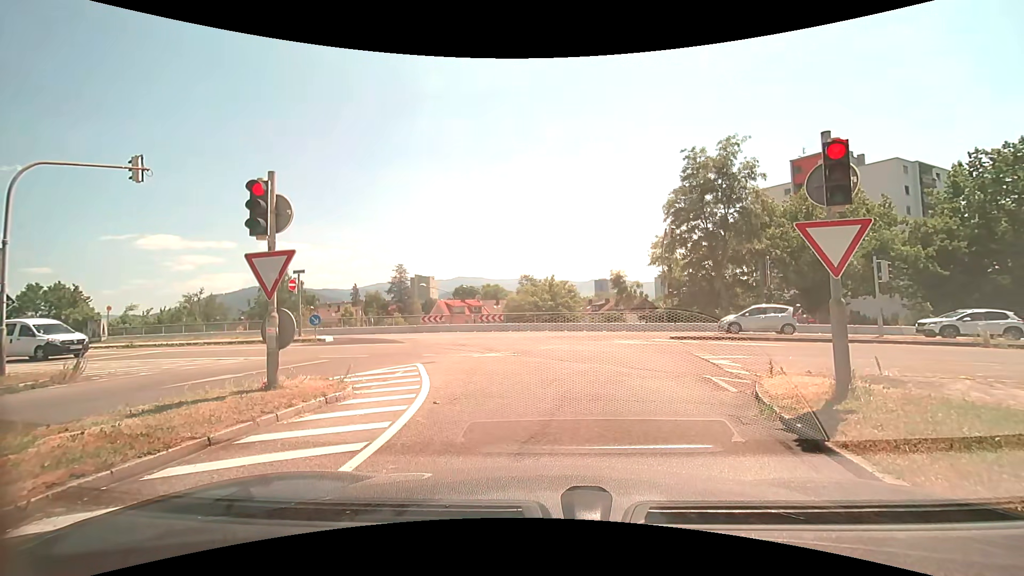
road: trunk_link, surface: asphalt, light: Day
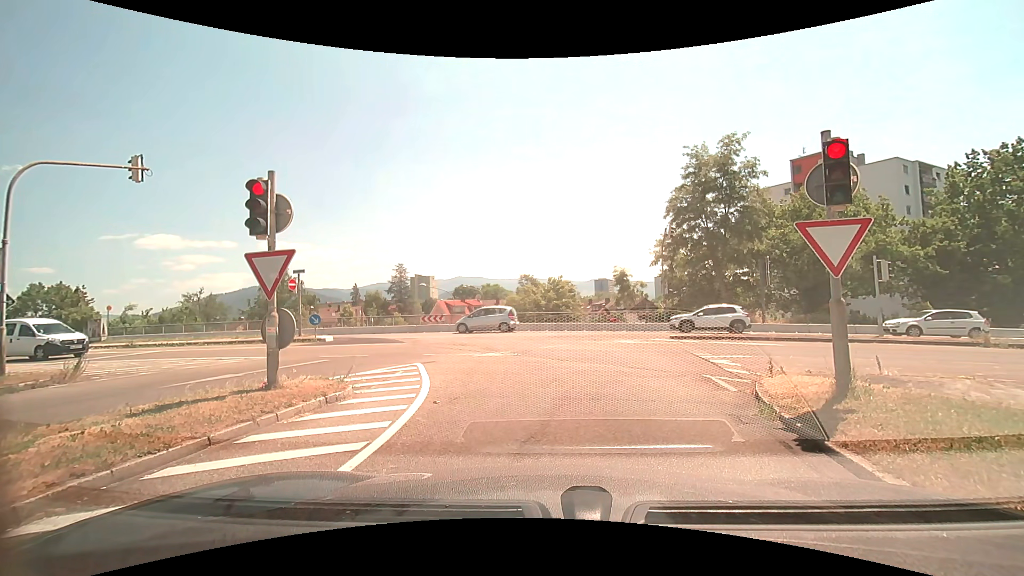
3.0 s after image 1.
(0.0, +0.1) m; 0°
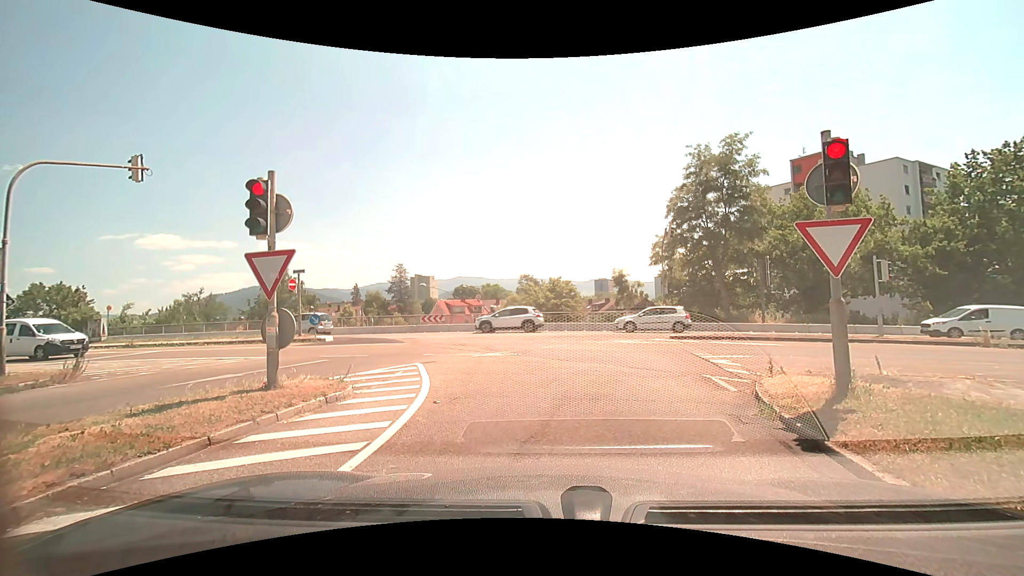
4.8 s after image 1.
(0.0, 0.0) m; 0°
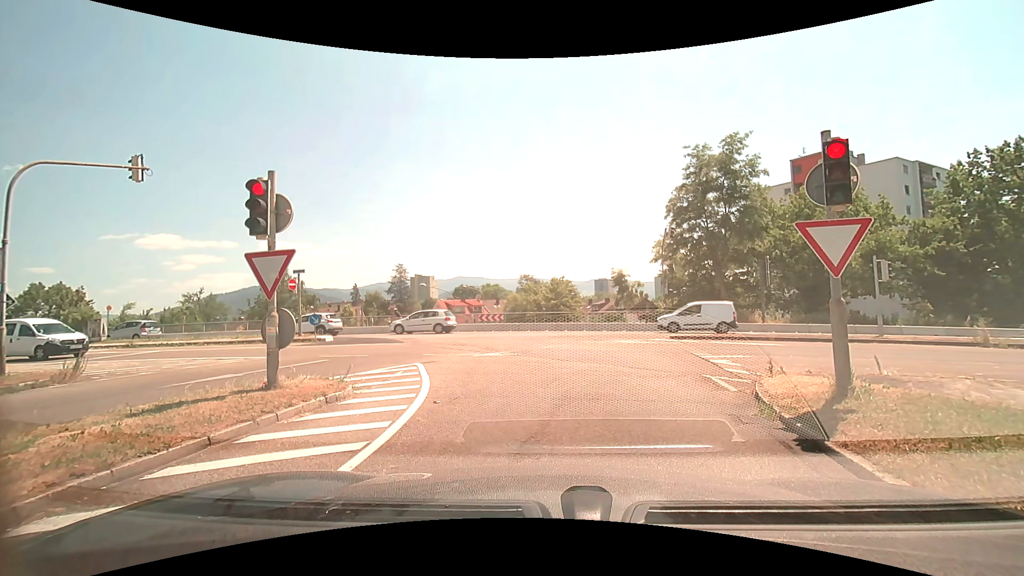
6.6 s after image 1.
(0.0, 0.0) m; 0°
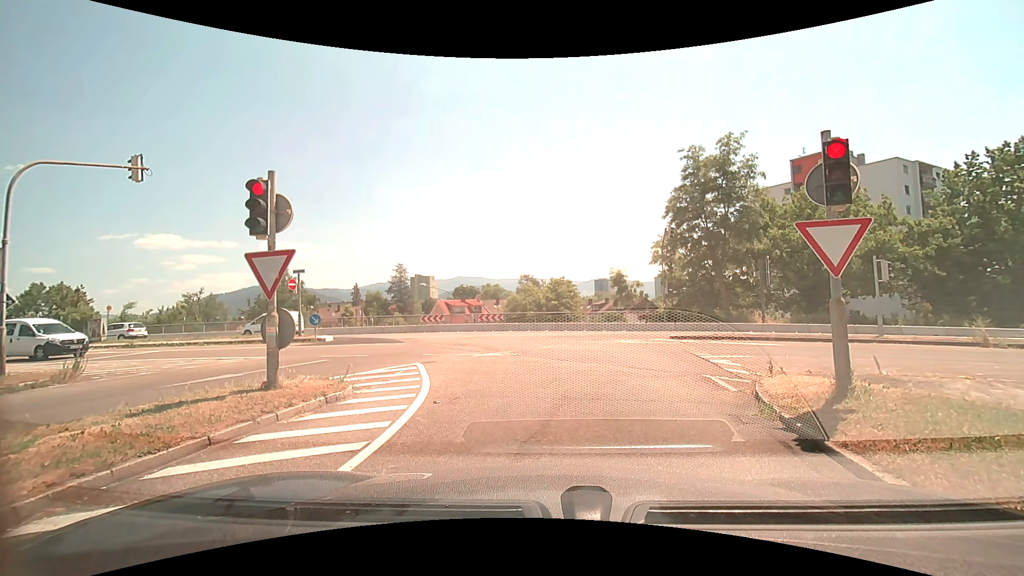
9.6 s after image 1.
(0.0, 0.0) m; 0°
(0, +10) (-2, +20) (-7, +29) (-15, +33) (-25, +35) (-35, +37) (-45, +38) (-55, +39) (-65, +40) (-75, +42) m
